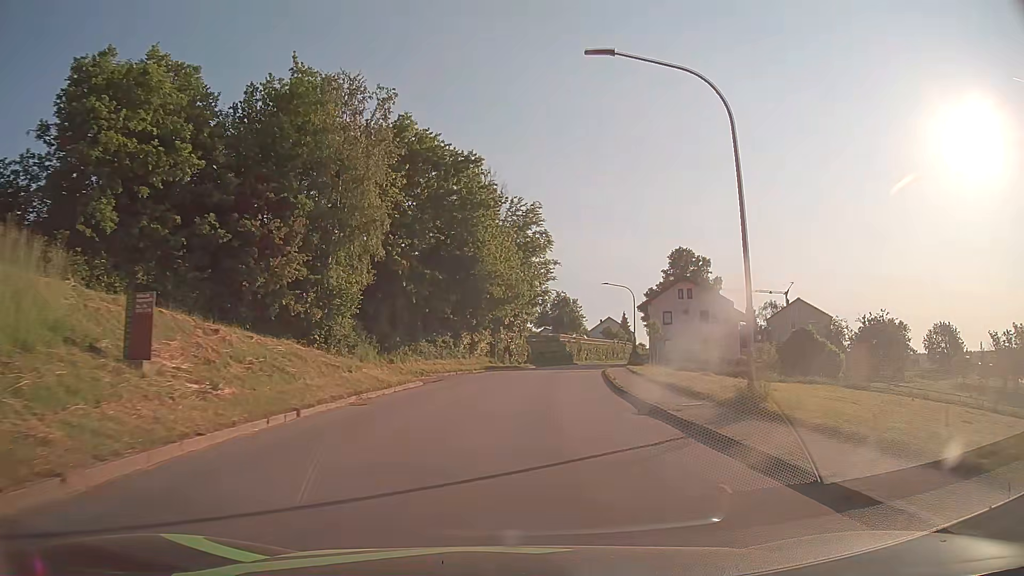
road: tertiary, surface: asphalt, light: Day
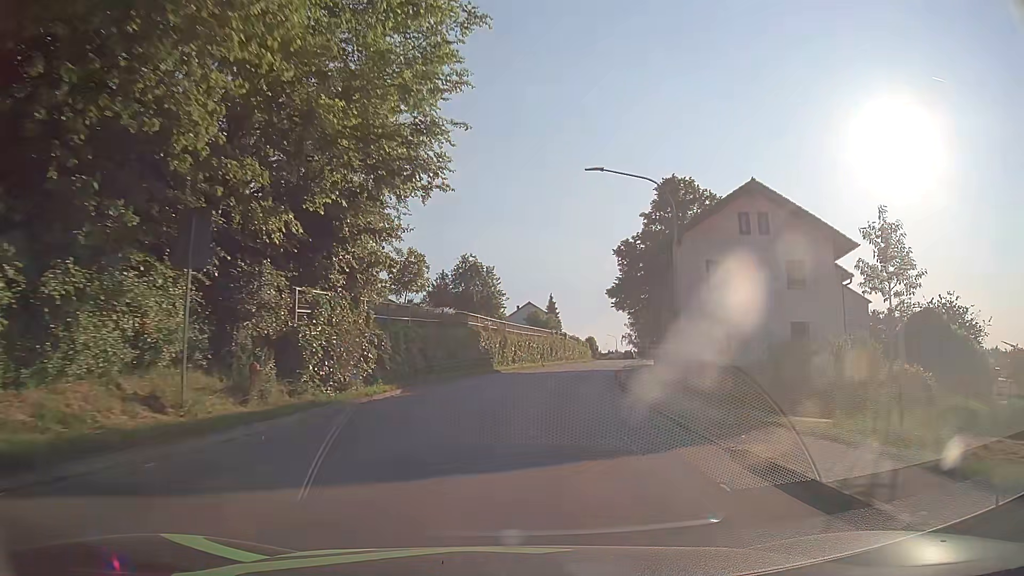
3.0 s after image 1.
(+2.6, +38.4) m; +8°
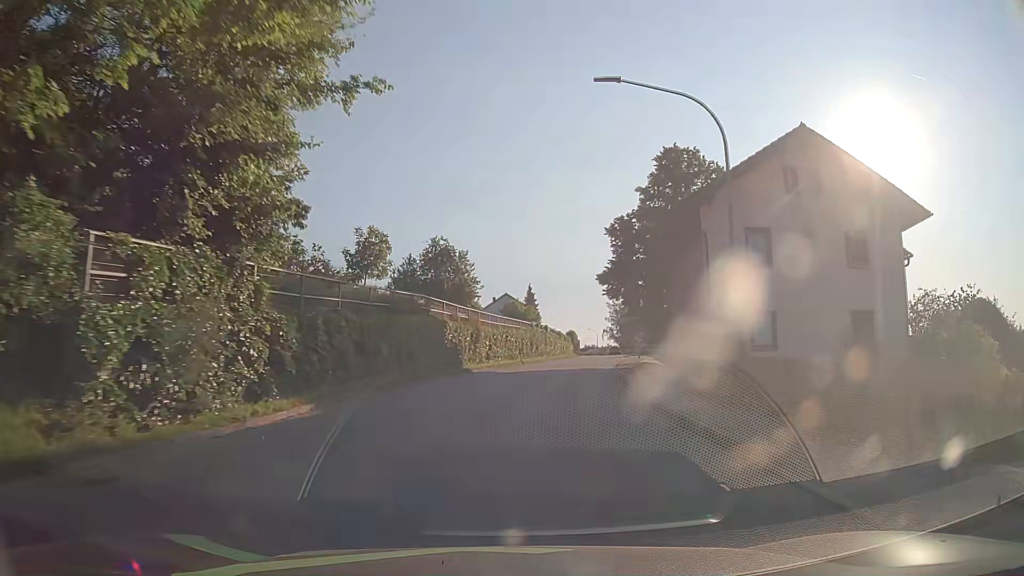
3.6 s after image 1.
(+0.1, +7.7) m; +2°
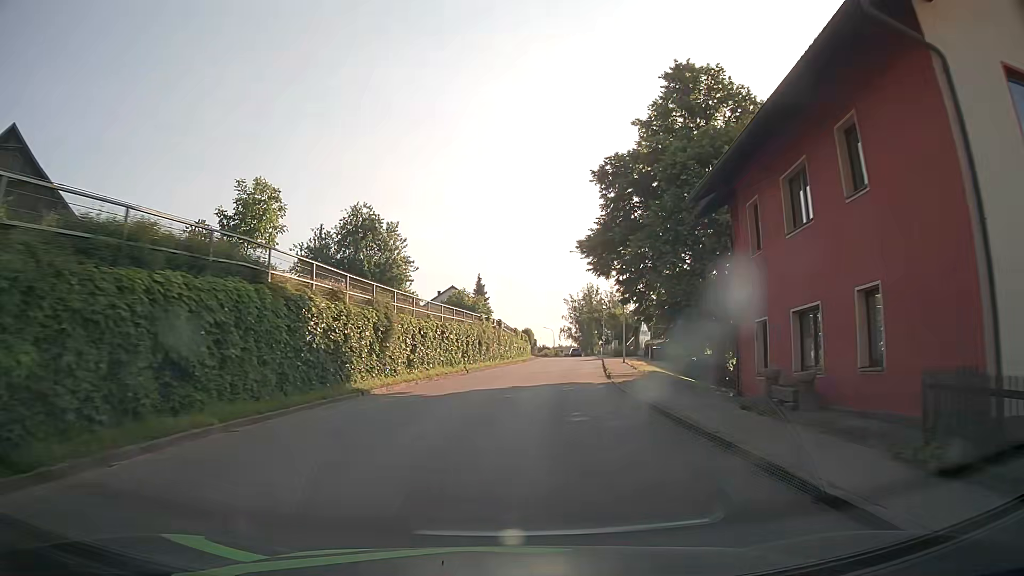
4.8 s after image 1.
(+0.6, +15.4) m; +4°
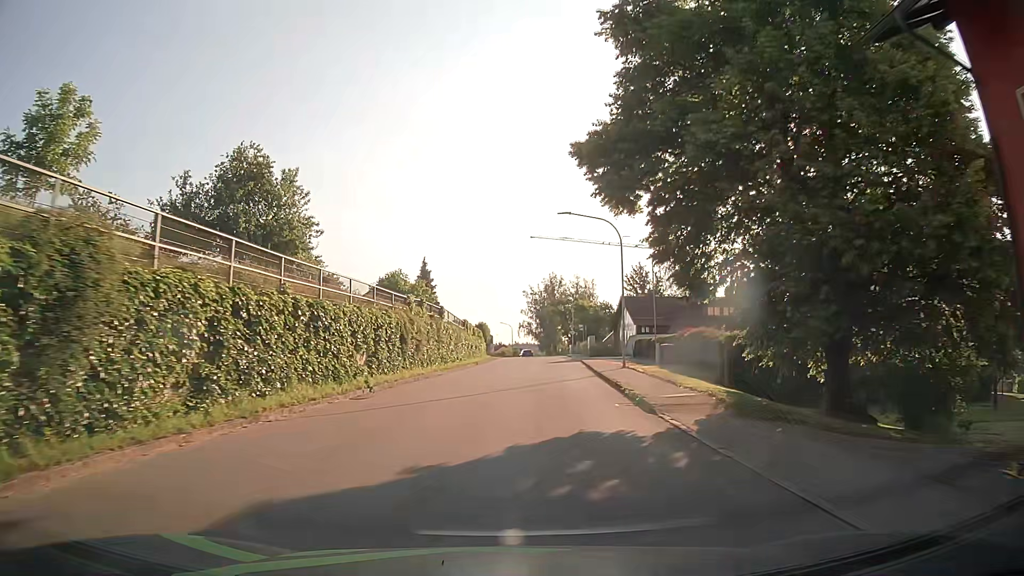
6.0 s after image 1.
(+0.6, +15.3) m; +4°
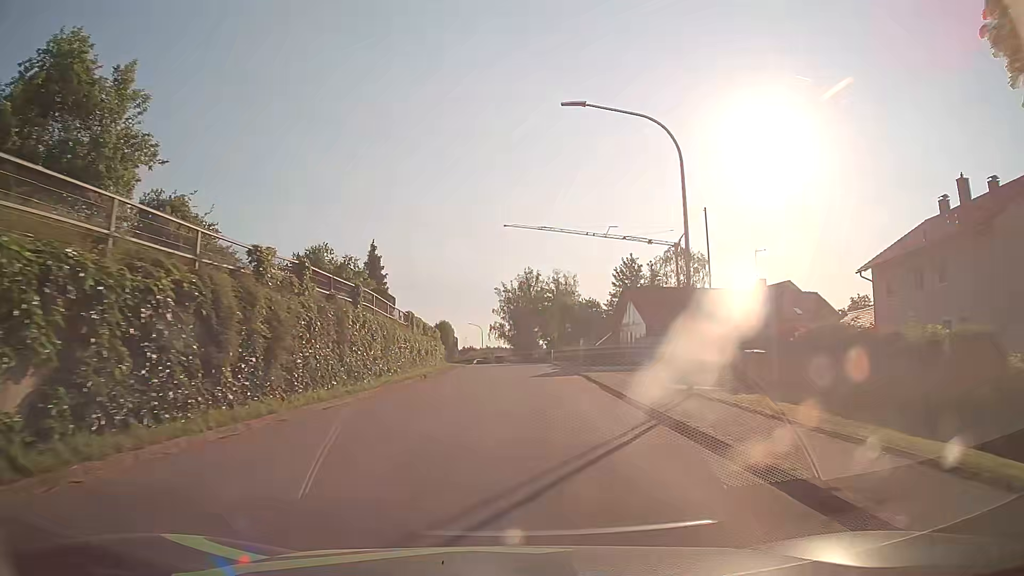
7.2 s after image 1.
(+0.3, +15.3) m; +2°
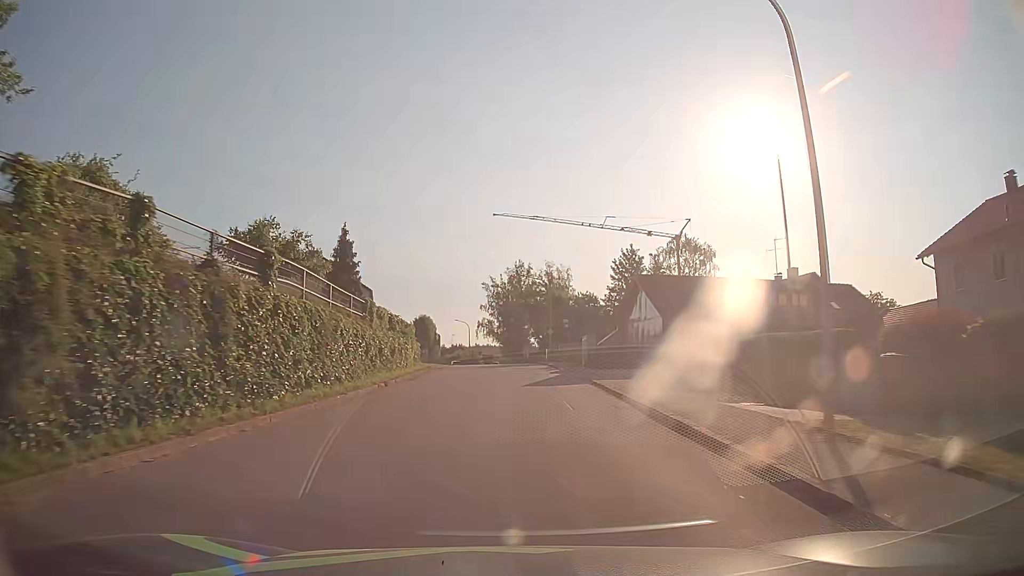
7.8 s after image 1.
(+0.1, +7.6) m; +2°
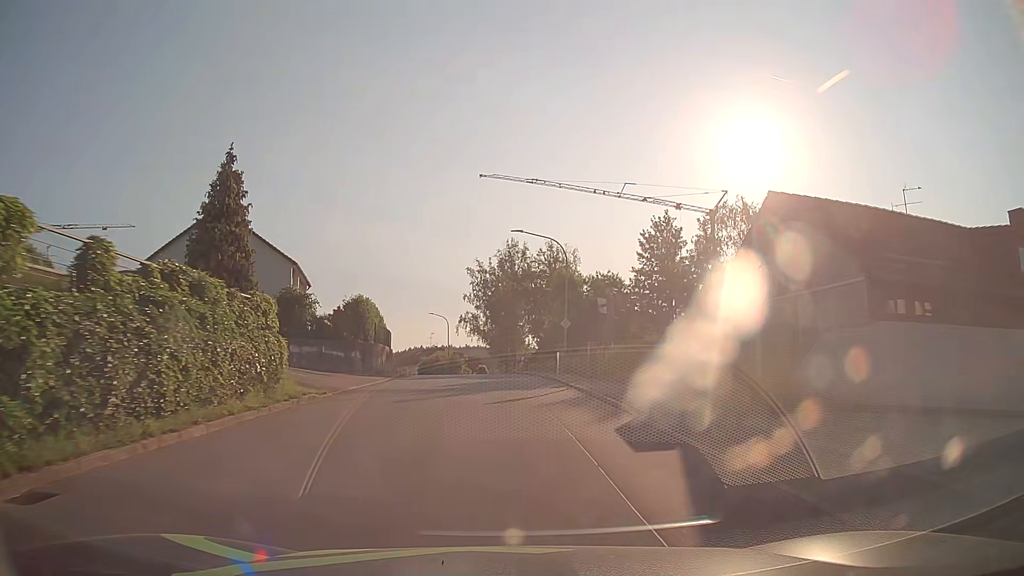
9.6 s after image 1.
(+0.3, +22.9) m; +1°
(0, +10) (0, +20) (0, +30) (-1, +40) (-2, +50) (-4, +60) (-6, +70) (-8, +79) (-11, +89) (-14, +98) m
